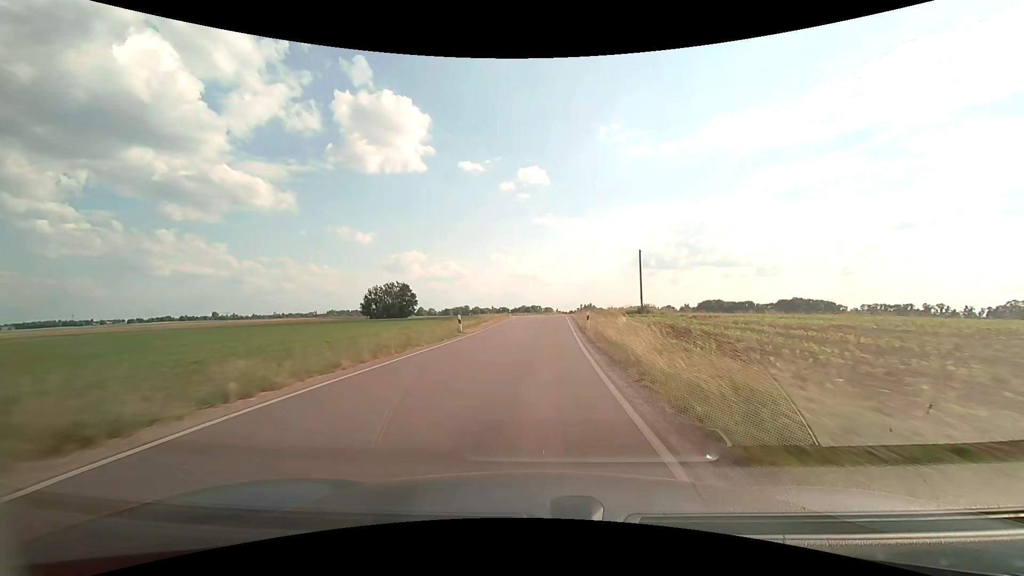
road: secondary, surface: asphalt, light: Day
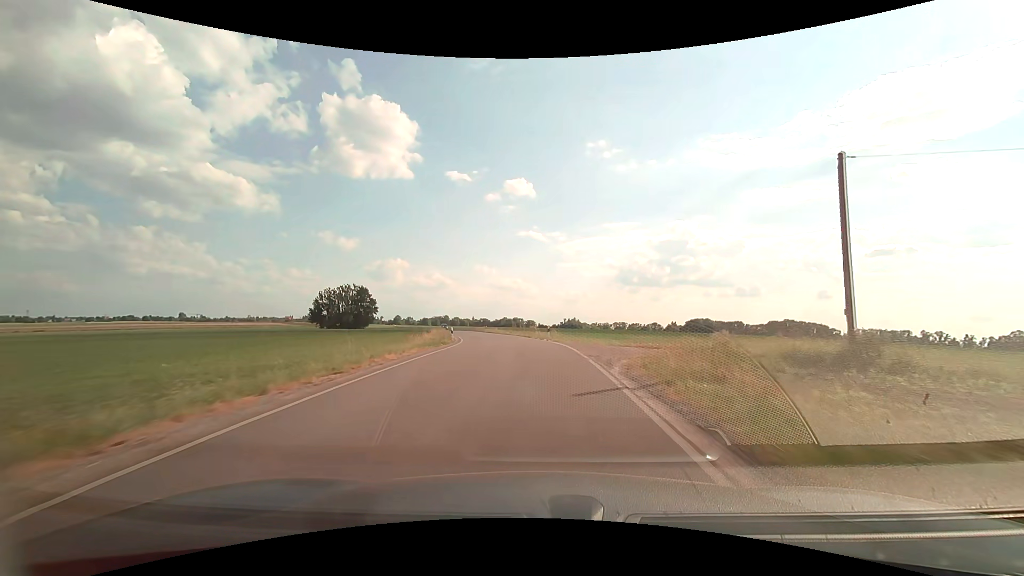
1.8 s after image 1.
(+1.0, +35.9) m; +2°
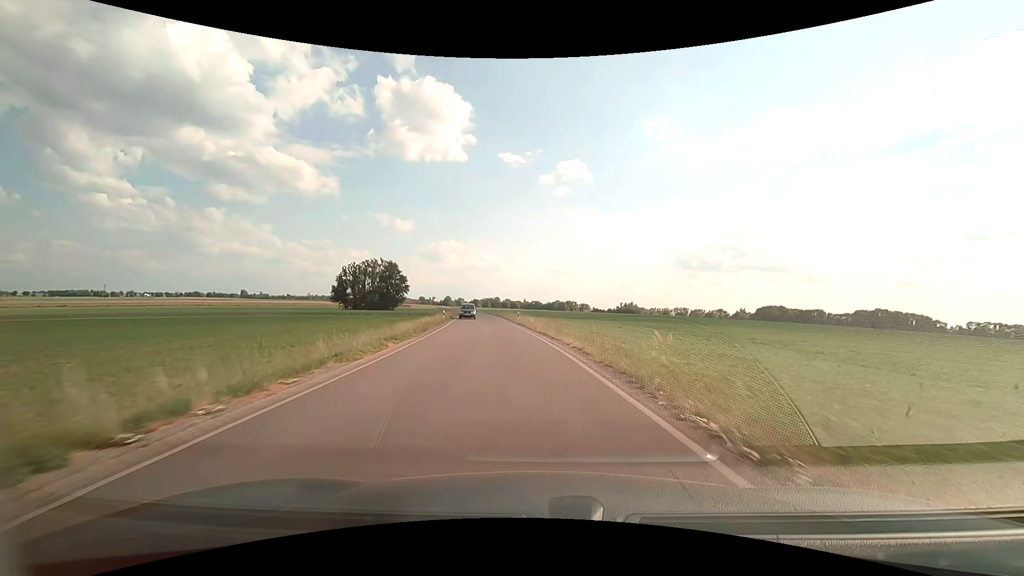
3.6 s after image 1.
(-1.1, +33.2) m; -5°
(0, +10) (-1, +20) (-2, +30) (-3, +40) (-4, +50) (-6, +60) (-7, +70) (-8, +80) (-10, +89) (-11, +99) m
